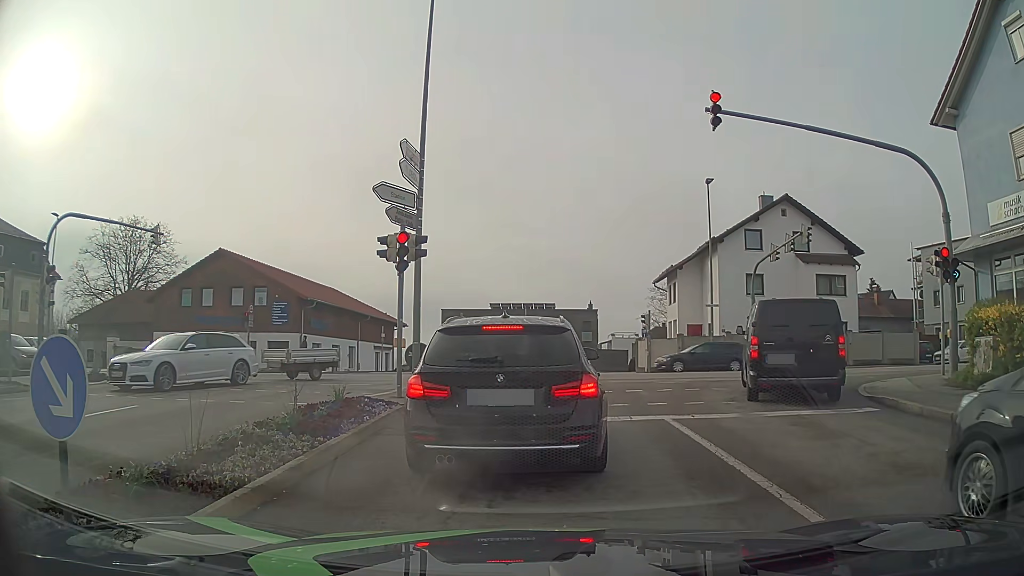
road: tertiary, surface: asphalt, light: Day
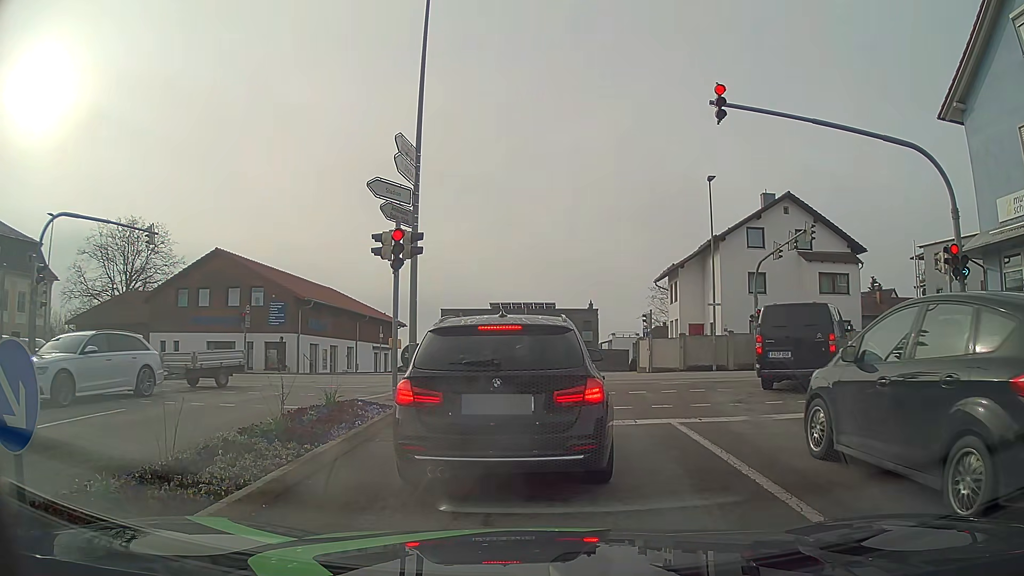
(0.0, +0.4) m; 0°
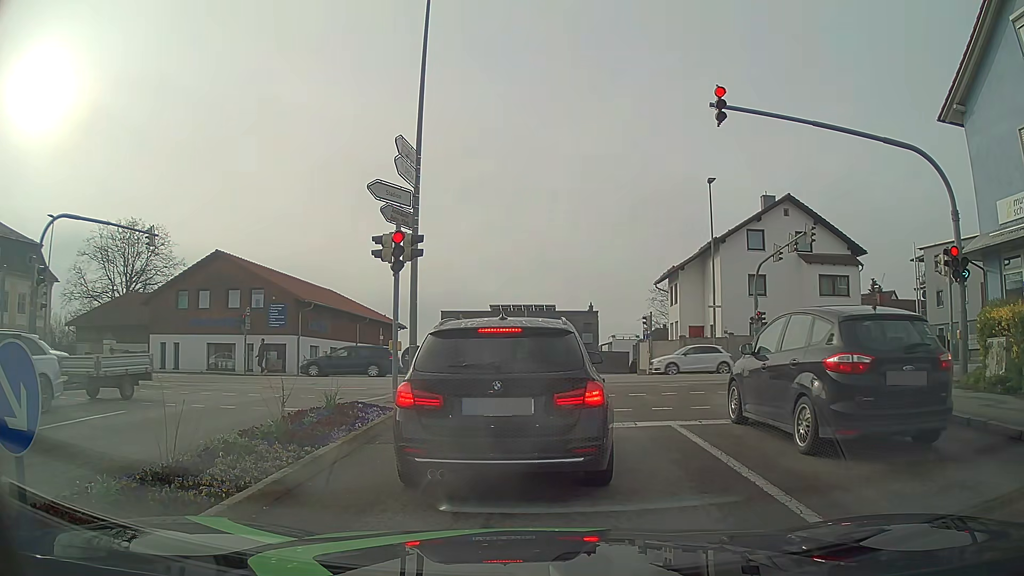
(0.0, +0.1) m; 0°
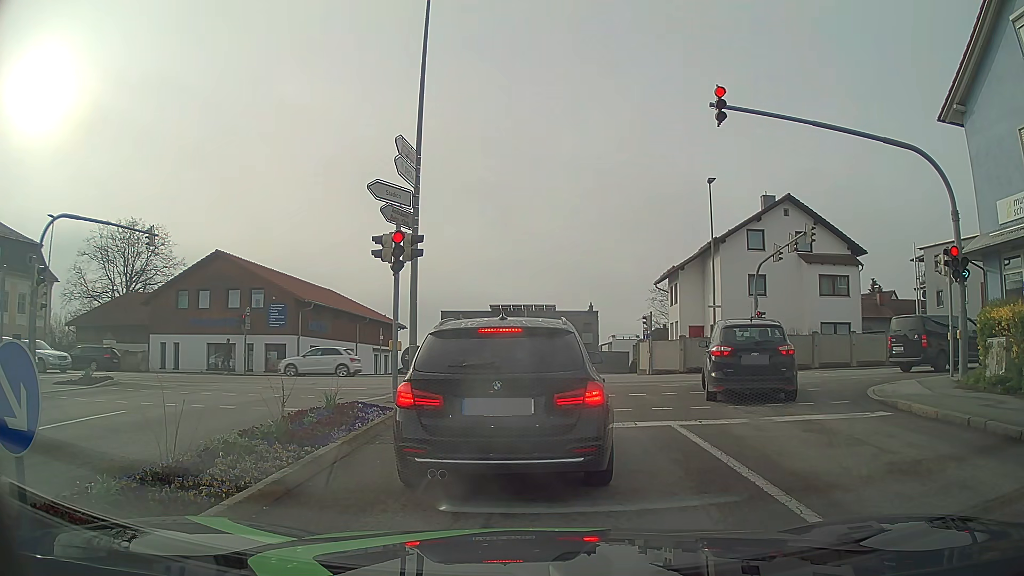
(0.0, 0.0) m; 0°
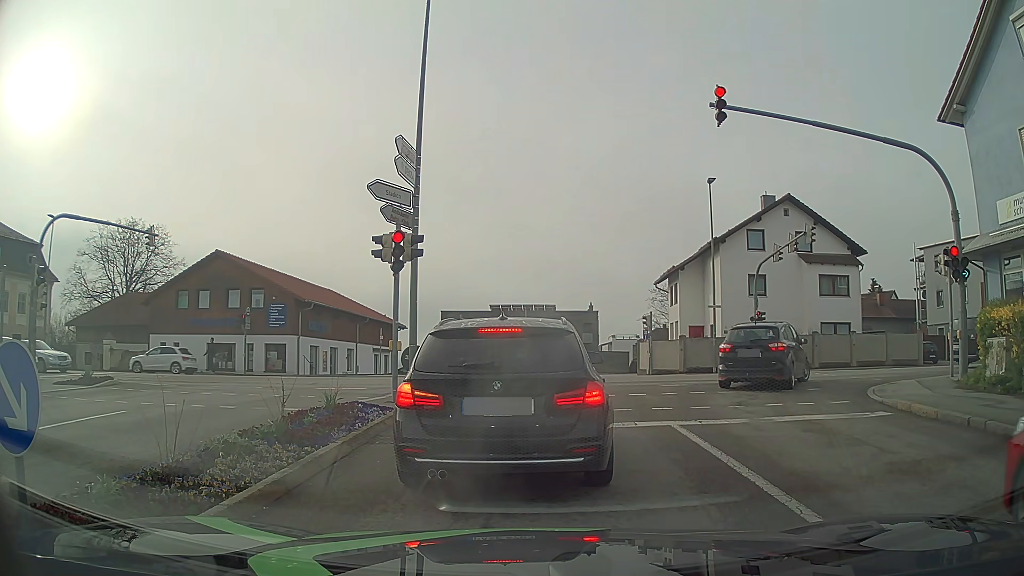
(0.0, 0.0) m; 0°
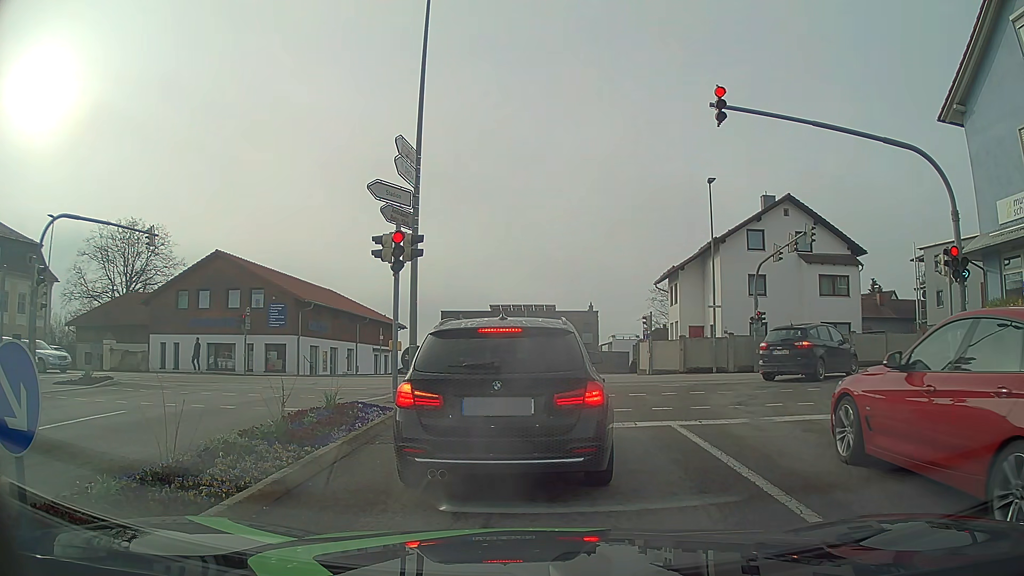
(0.0, 0.0) m; 0°
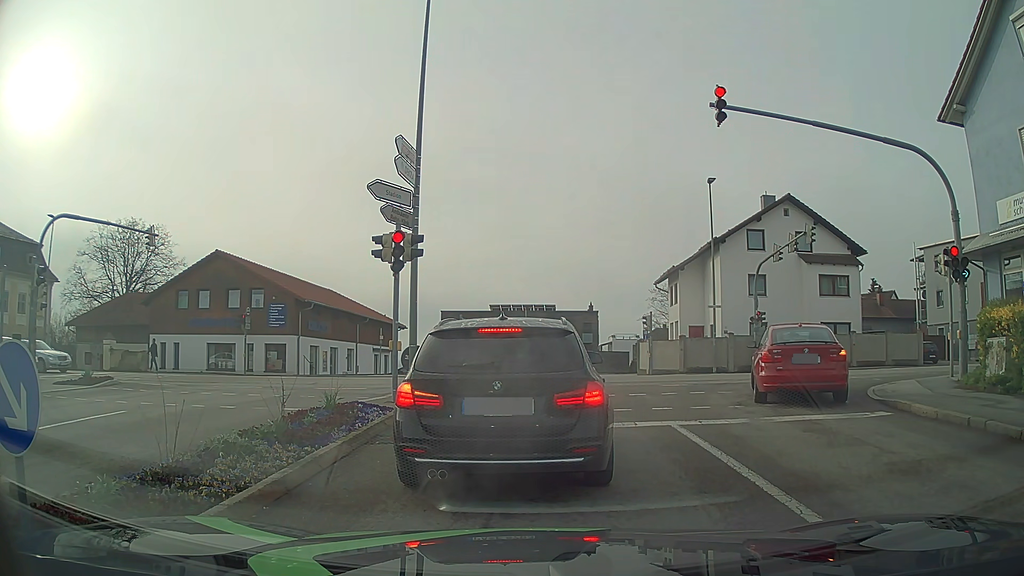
(0.0, 0.0) m; 0°
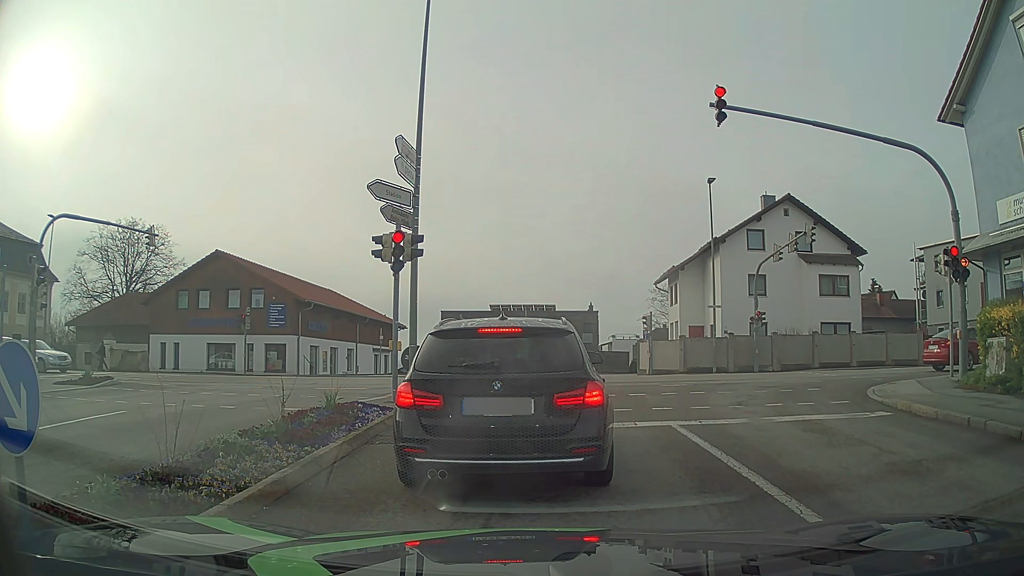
(0.0, 0.0) m; 0°
